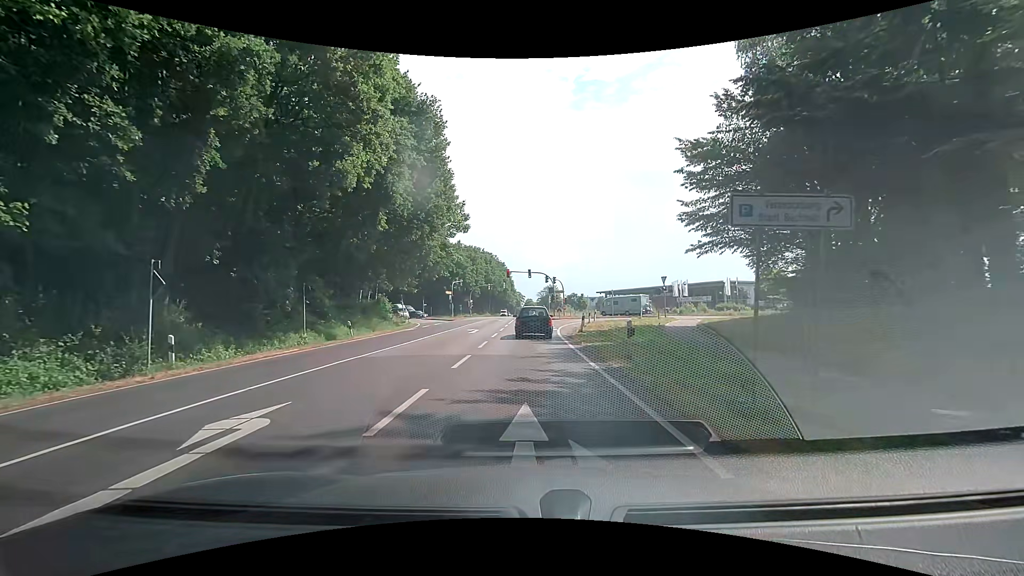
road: primary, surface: asphalt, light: Day
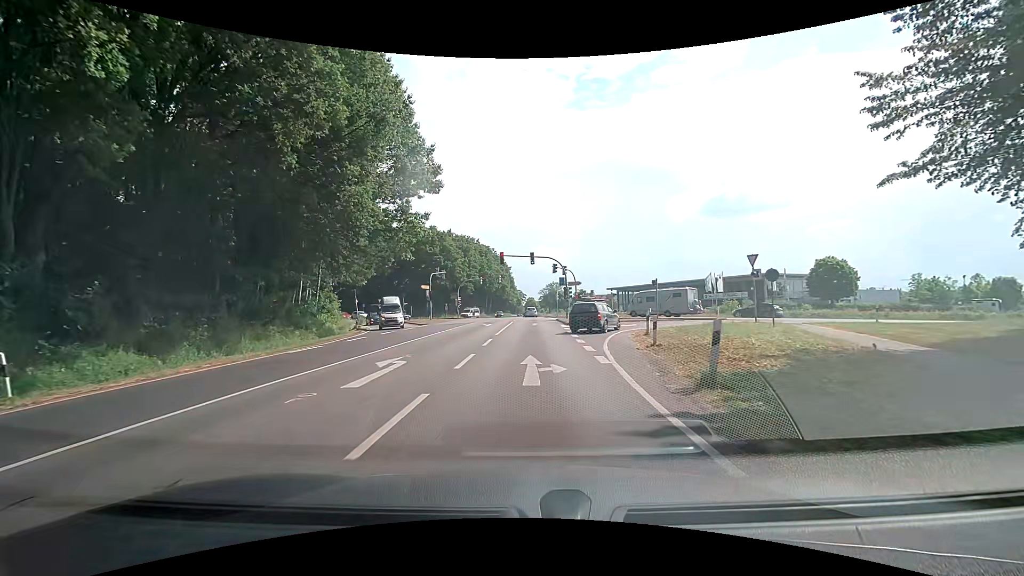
(+0.2, +19.4) m; +1°
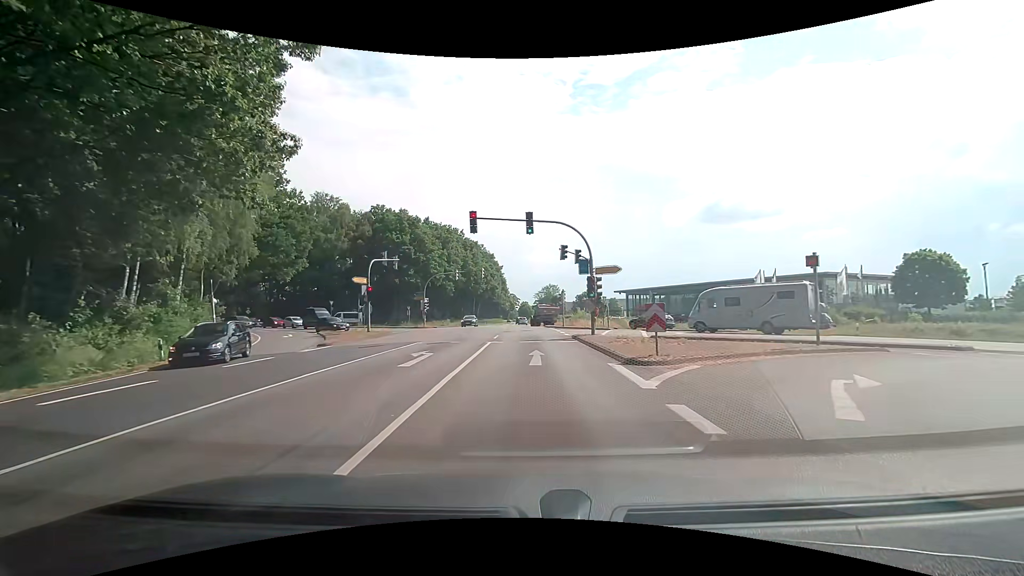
(0.0, +22.3) m; 0°
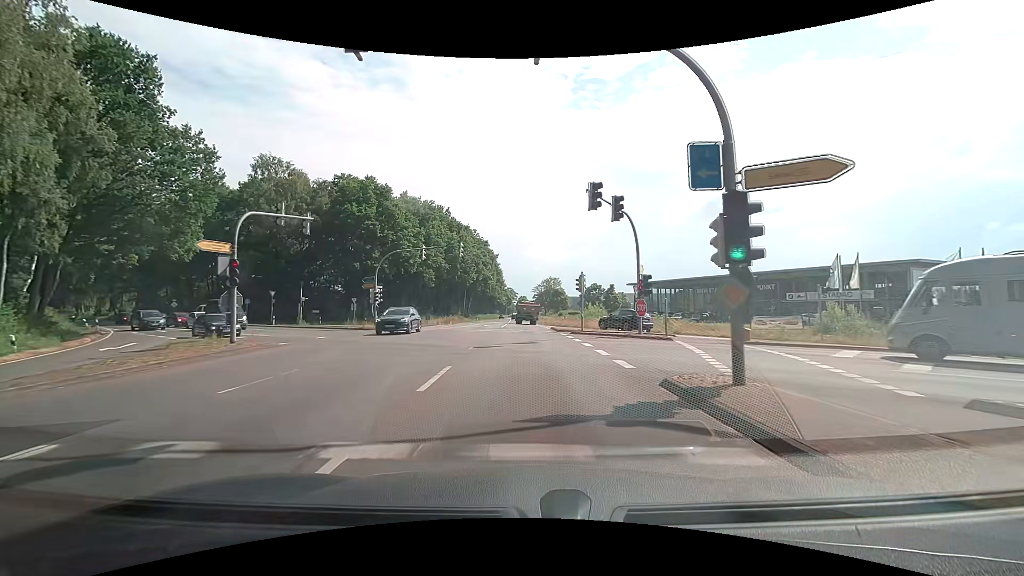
(+0.1, +18.1) m; 0°
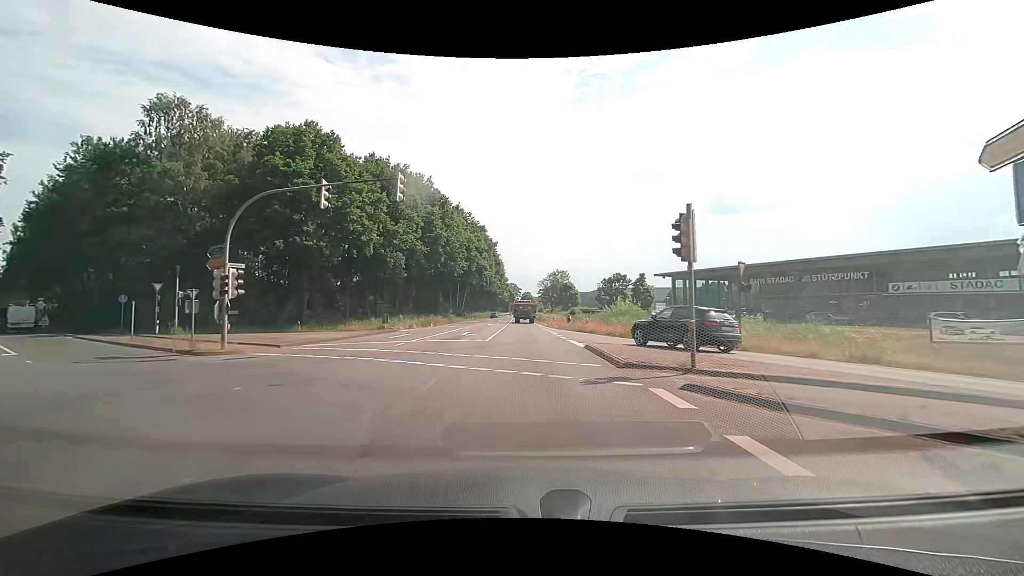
(0.0, +20.0) m; 0°
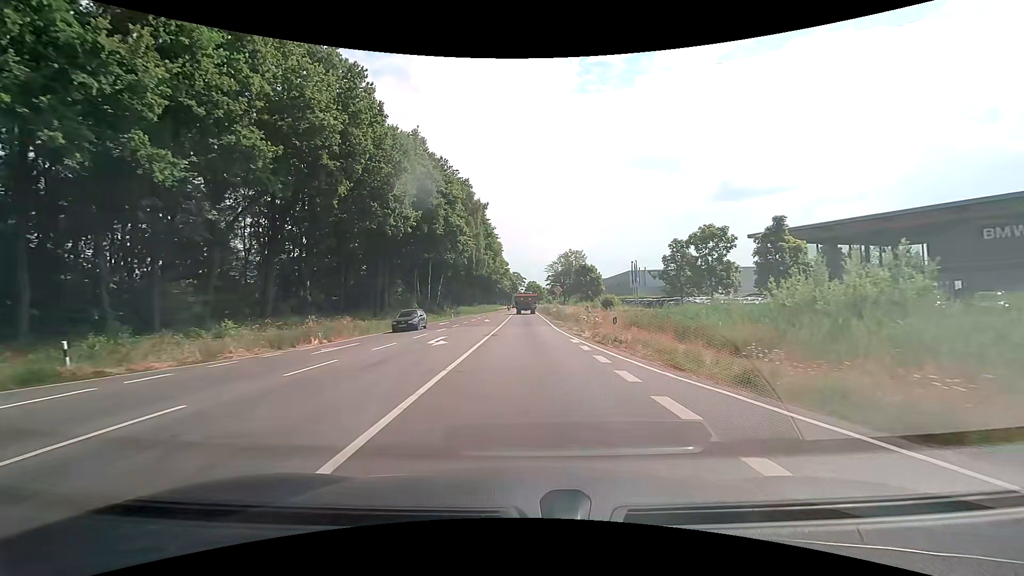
(-0.1, +35.6) m; 0°
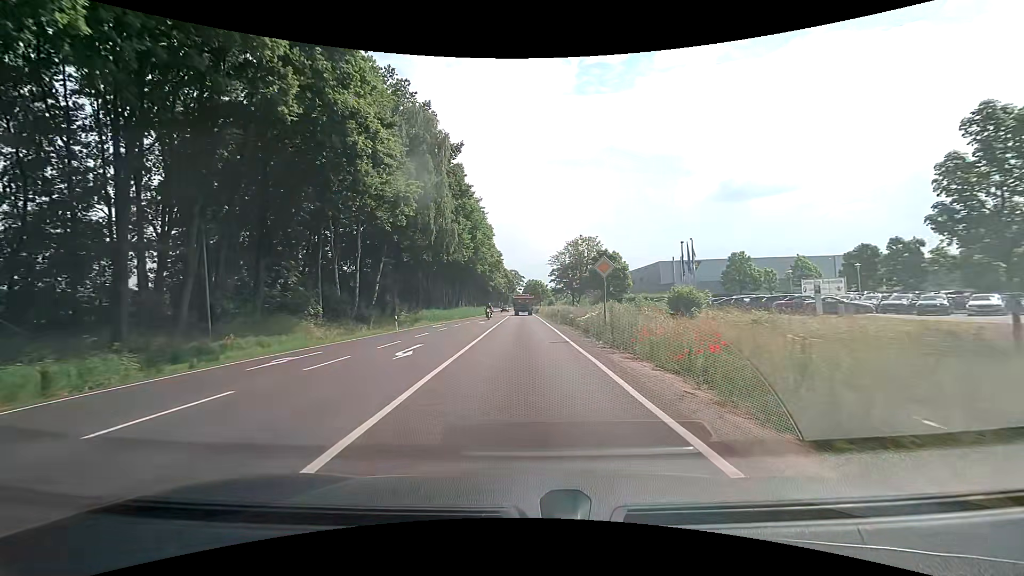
(0.0, +29.4) m; 0°
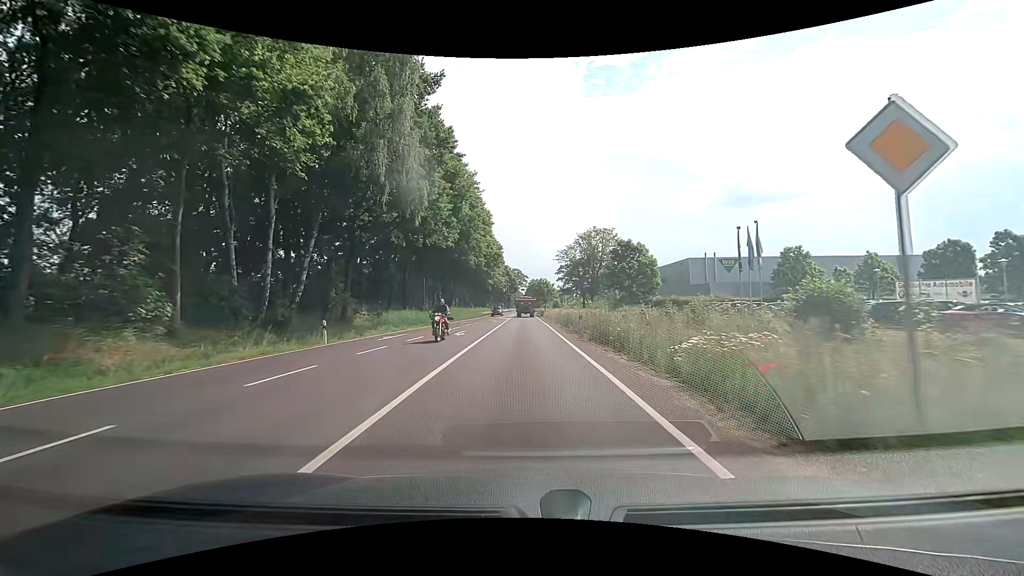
(-0.1, +14.8) m; 0°
(0, +10) (0, +20) (0, +30) (0, +40) (0, +50) (-1, +60) (-1, +70) (-1, +80) (-1, +90) (-1, +100) m
